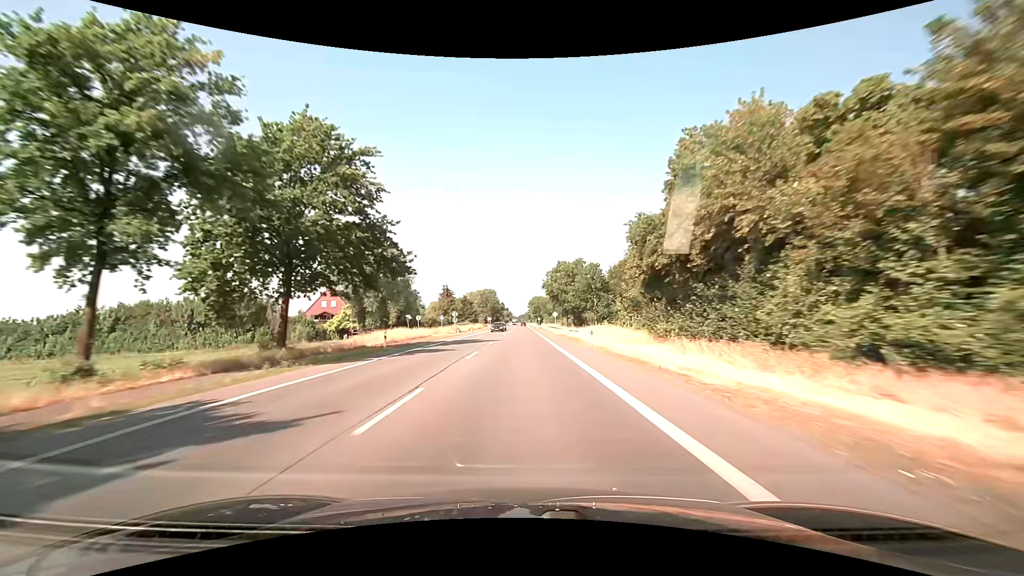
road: primary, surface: asphalt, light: Day
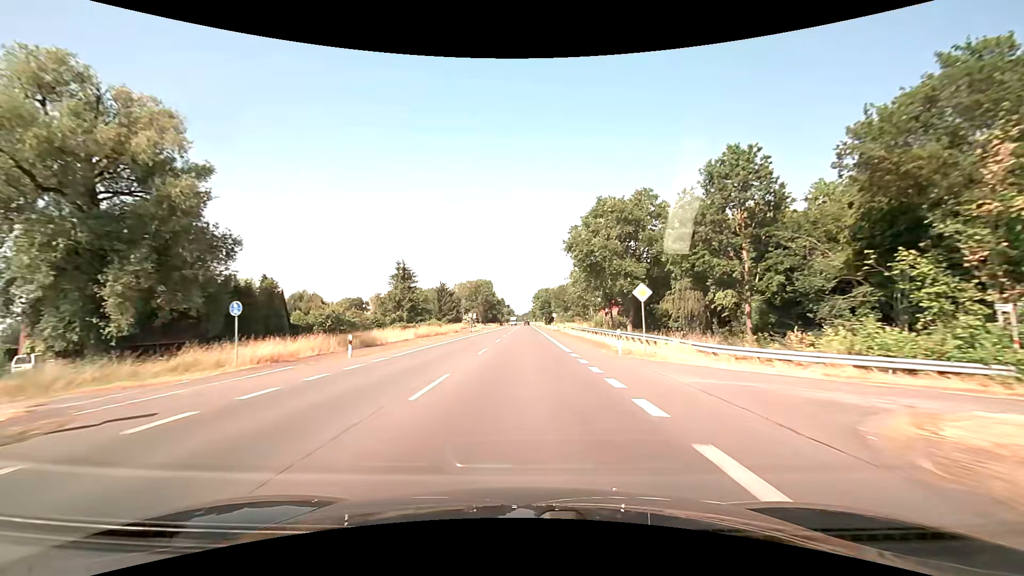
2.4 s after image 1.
(-0.2, +56.6) m; 0°
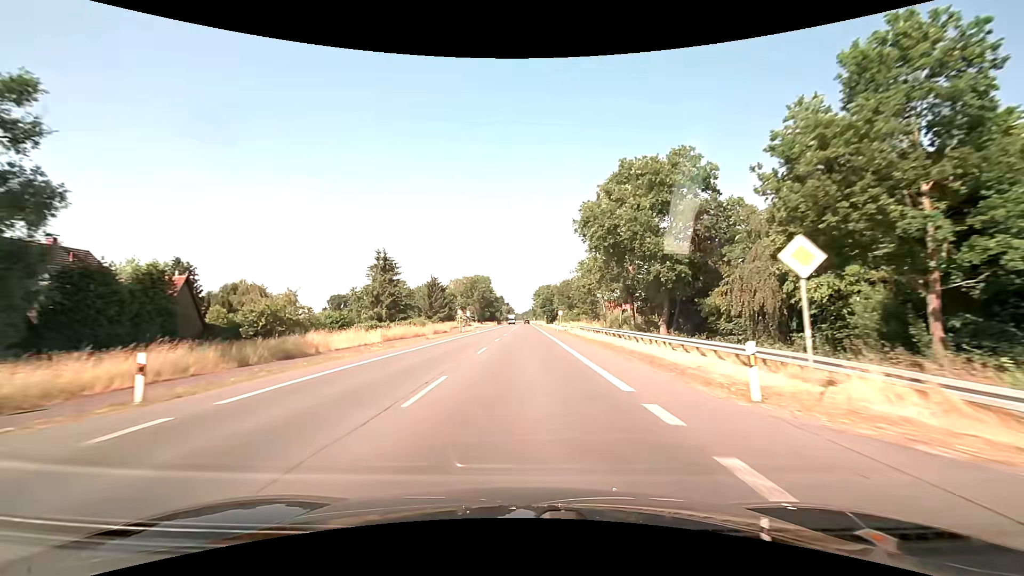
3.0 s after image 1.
(0.0, +12.6) m; 0°
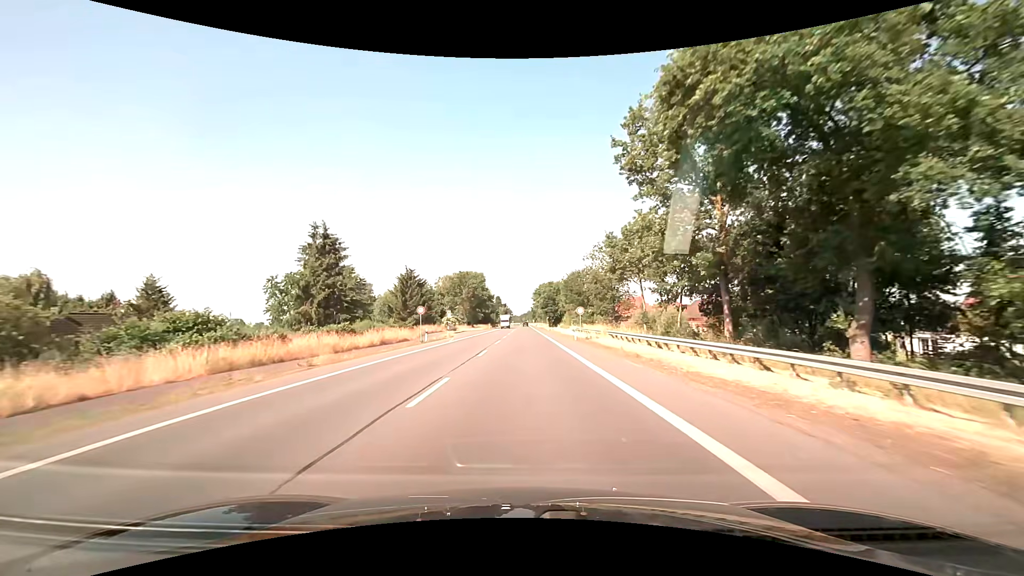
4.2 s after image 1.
(0.0, +23.4) m; 0°
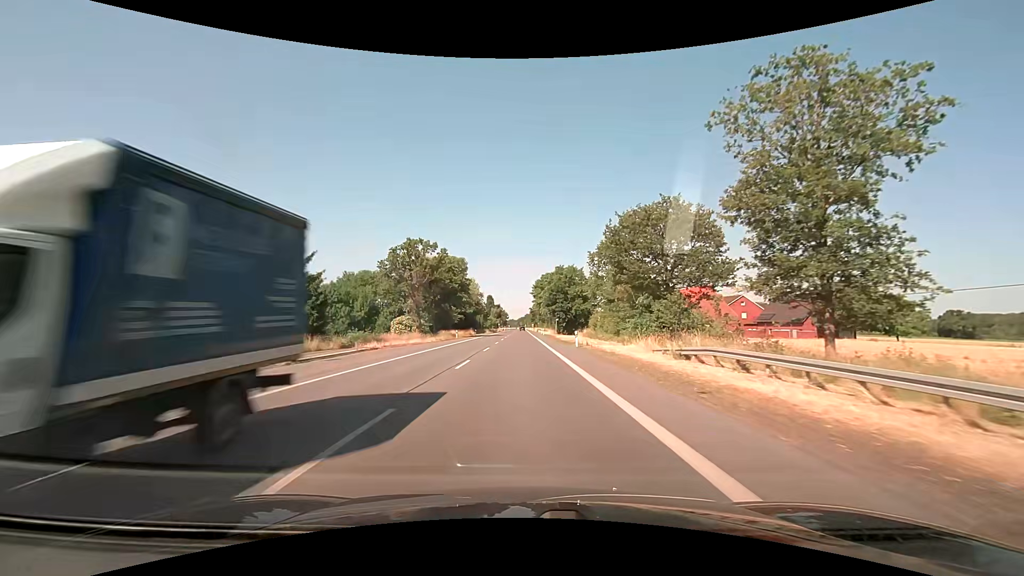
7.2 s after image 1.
(+0.5, +51.4) m; 0°
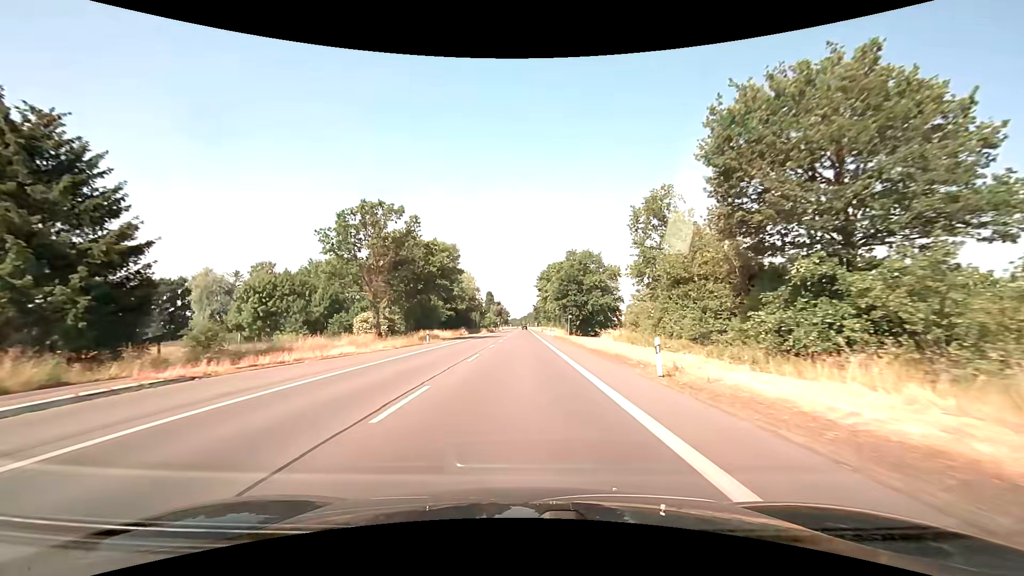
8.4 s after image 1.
(-0.1, +21.1) m; 0°
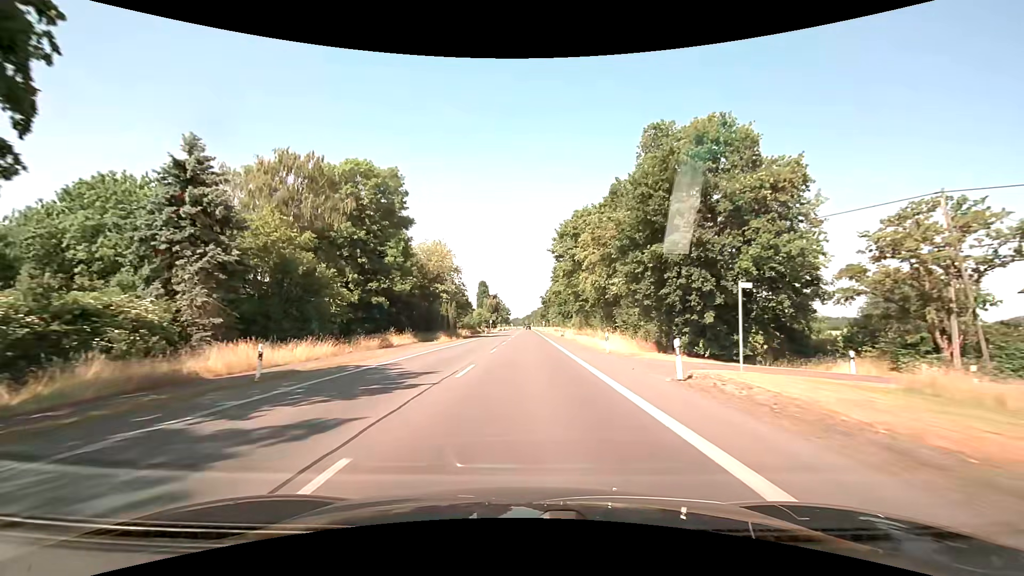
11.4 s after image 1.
(-0.1, +53.9) m; 0°
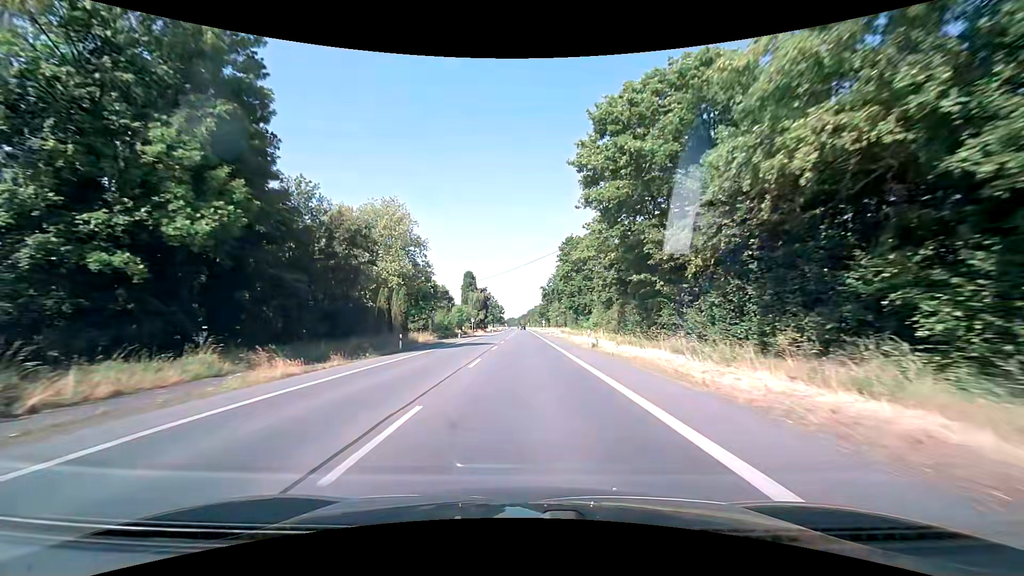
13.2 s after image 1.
(+0.1, +32.6) m; +1°
(0, +10) (0, +20) (0, +30) (0, +40) (0, +50) (0, +60) (0, +70) (0, +80) (0, +90) (0, +100) m
